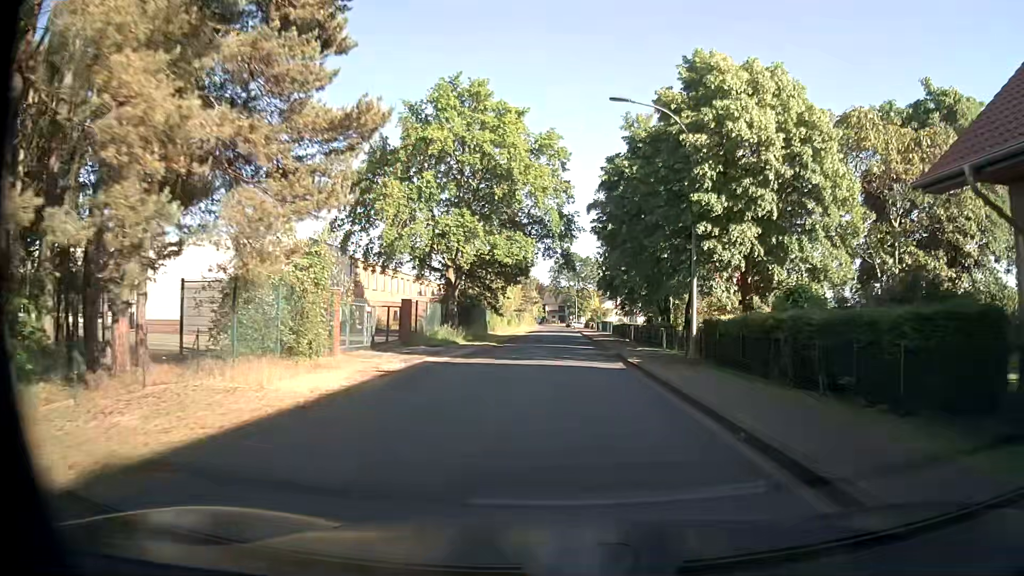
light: Day
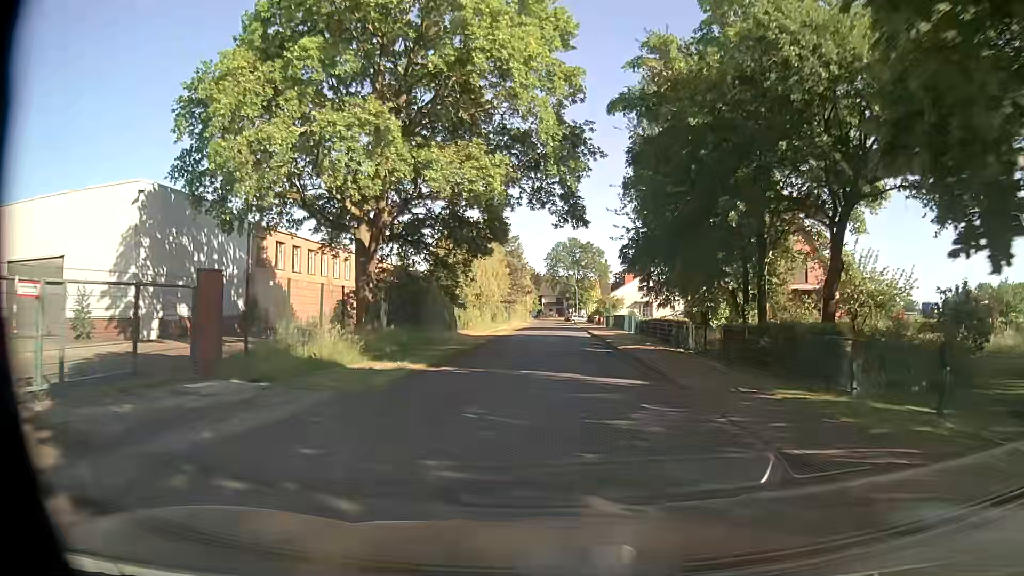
(+0.1, +18.7) m; 0°
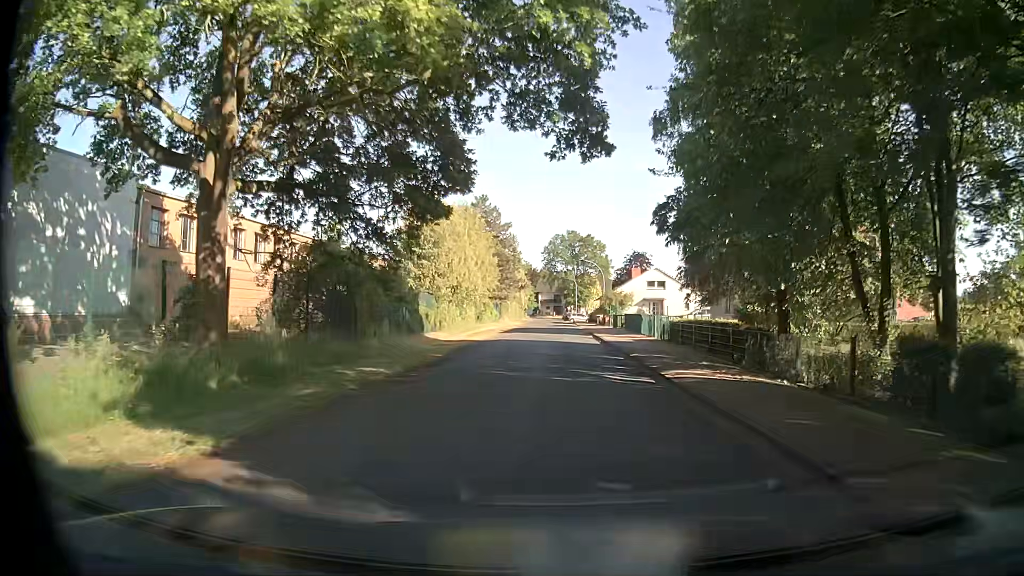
(0.0, +11.0) m; 0°
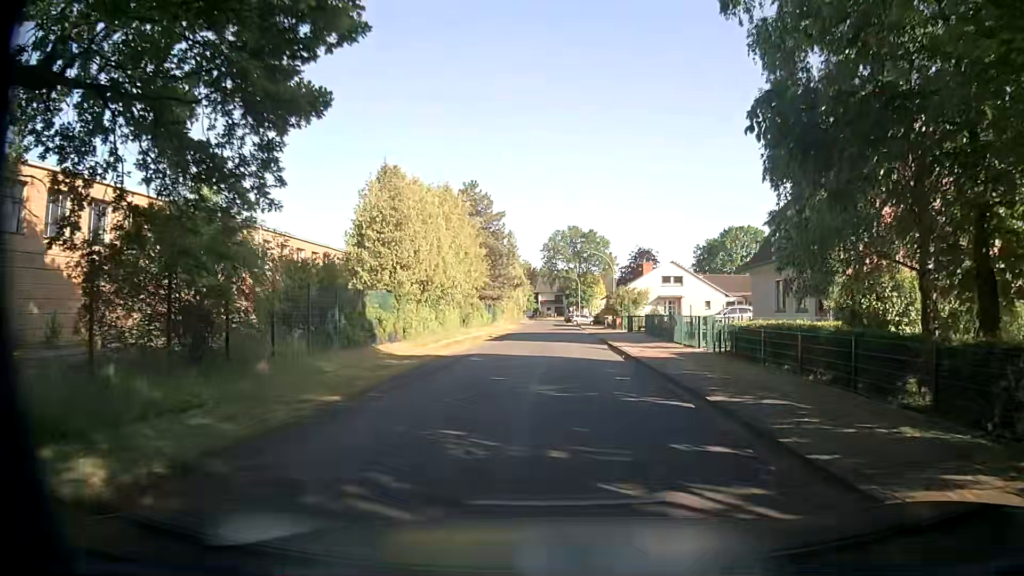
(0.0, +10.0) m; +1°
